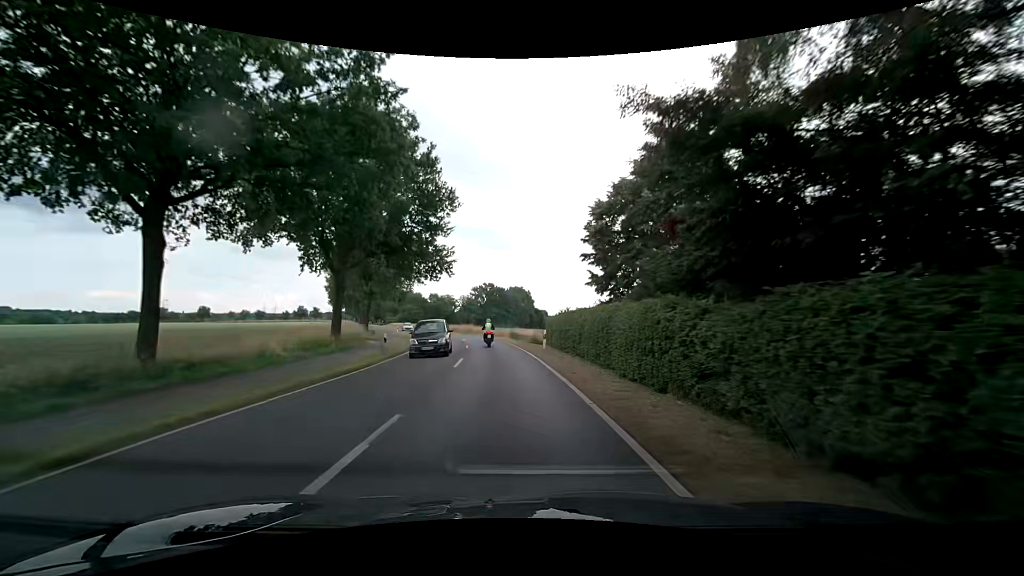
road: secondary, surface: asphalt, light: Day
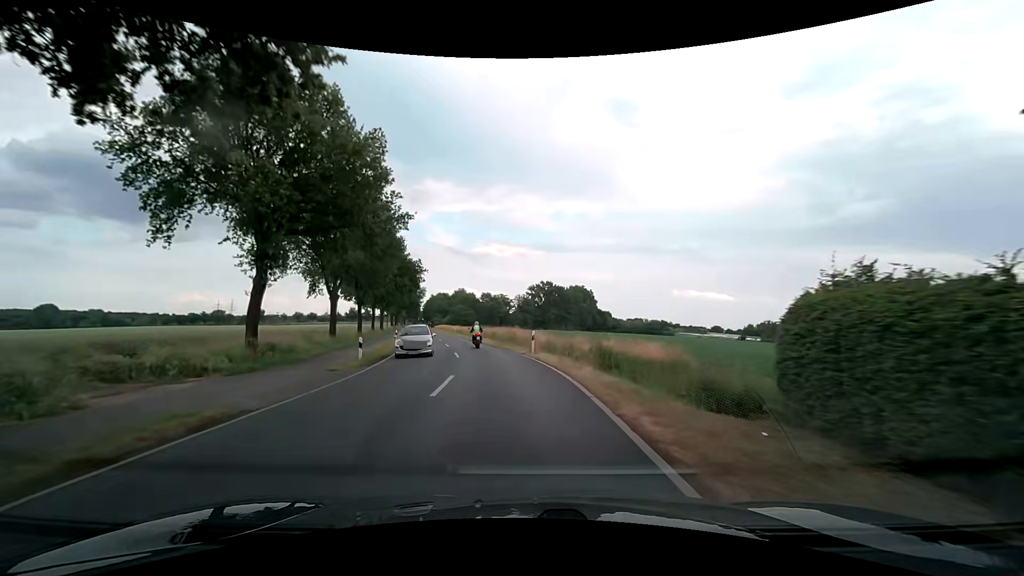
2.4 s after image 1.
(-1.4, +30.5) m; -7°
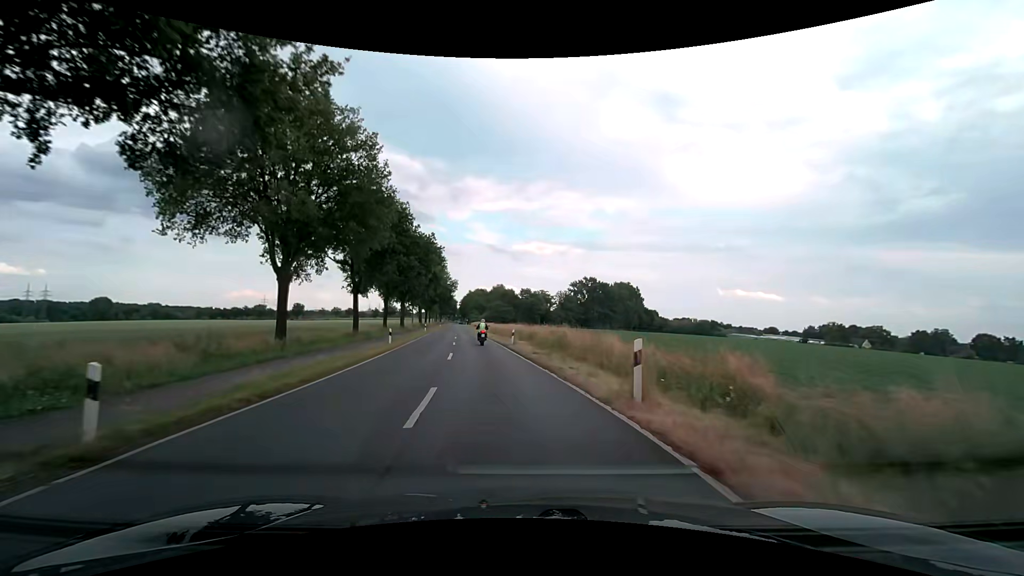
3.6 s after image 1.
(-0.5, +15.3) m; -4°
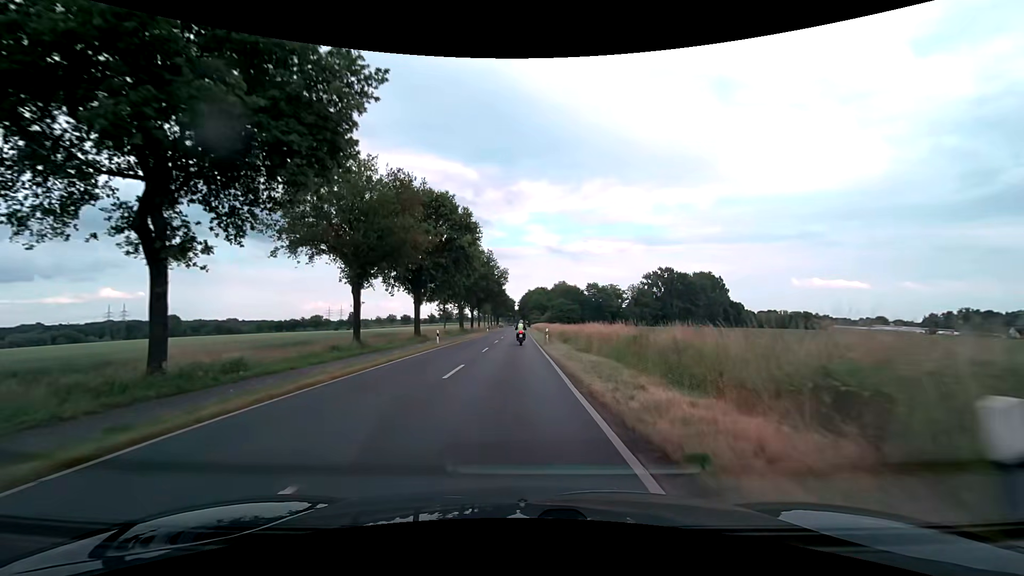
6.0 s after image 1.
(-1.9, +30.7) m; -7°
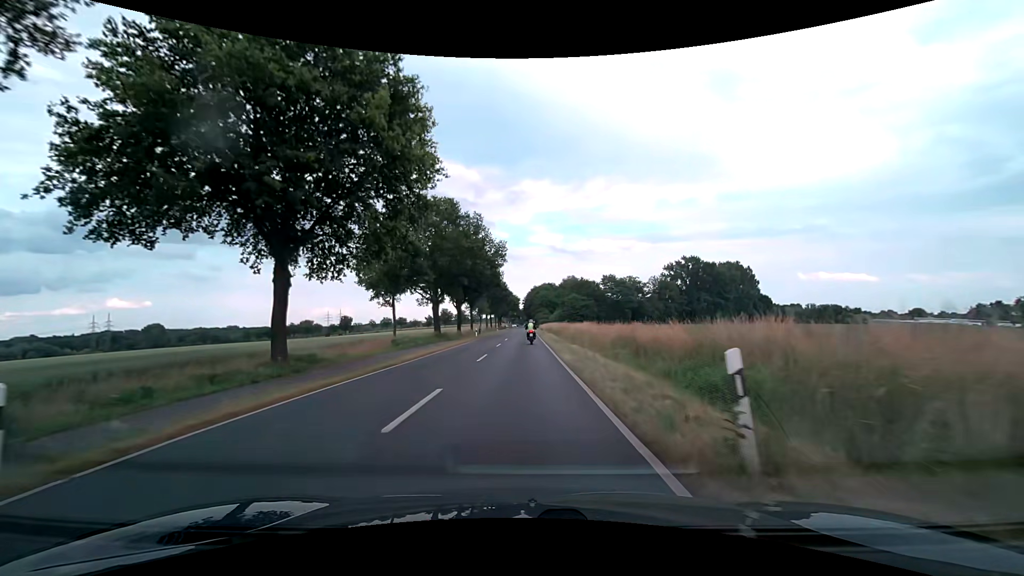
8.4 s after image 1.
(-0.1, +30.6) m; 0°
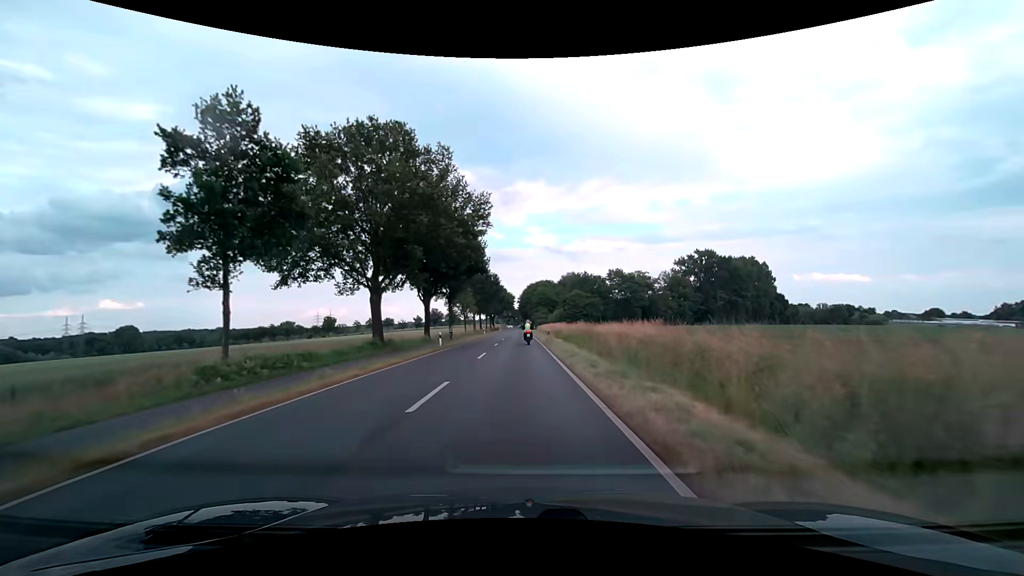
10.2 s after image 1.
(0.0, +22.8) m; 0°
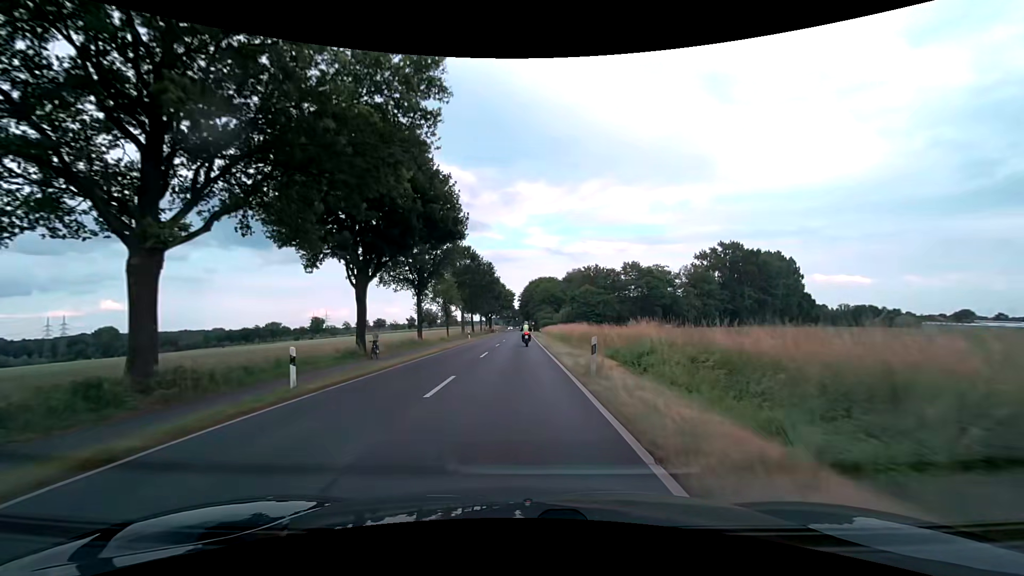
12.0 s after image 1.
(0.0, +22.8) m; 0°
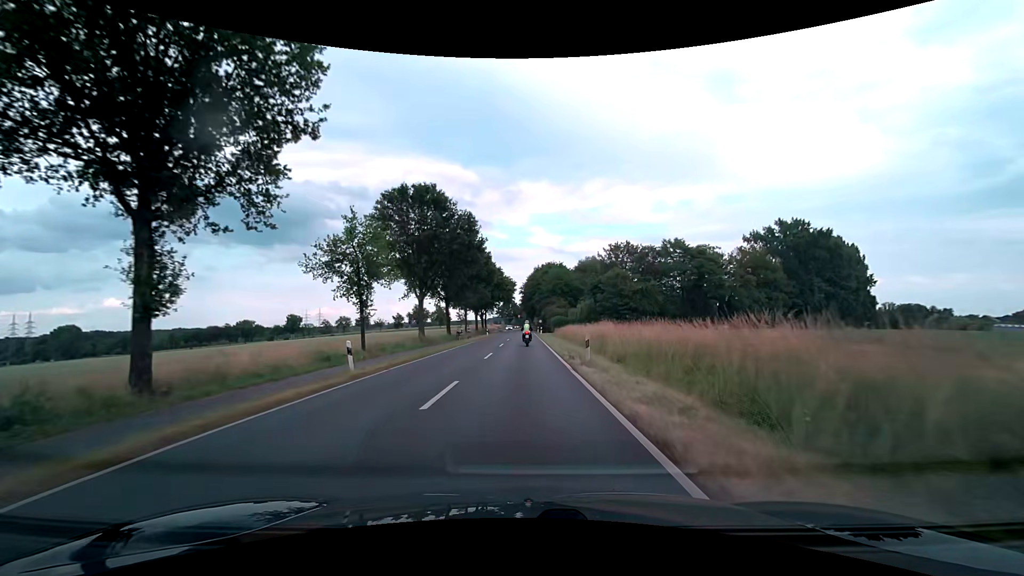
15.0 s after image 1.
(-0.2, +38.0) m; 0°
(0, +10) (0, +20) (0, +30) (0, +40) (0, +50) (0, +60) (0, +70) (0, +80) (0, +90) (0, +100) m
